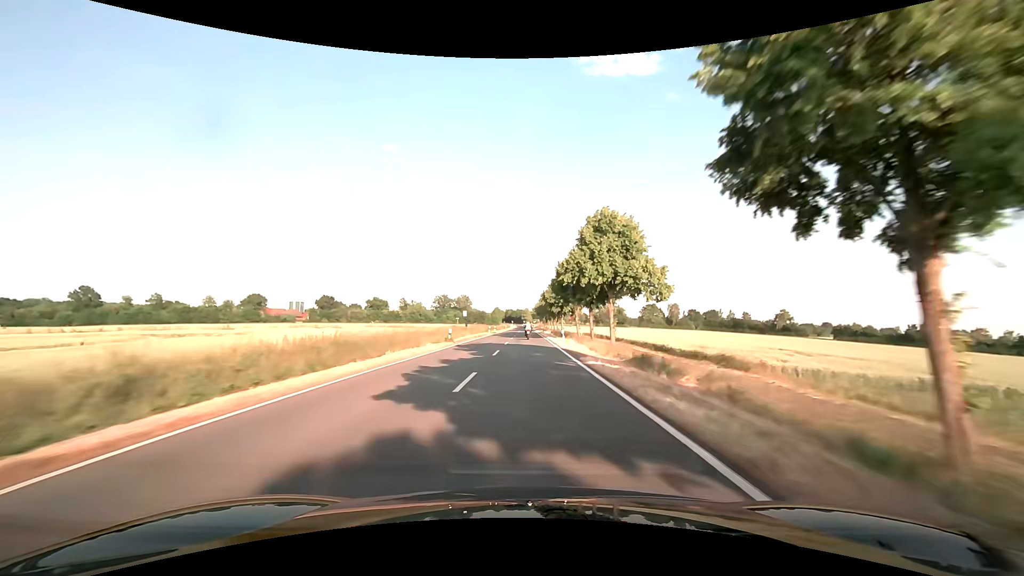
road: secondary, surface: asphalt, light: Day
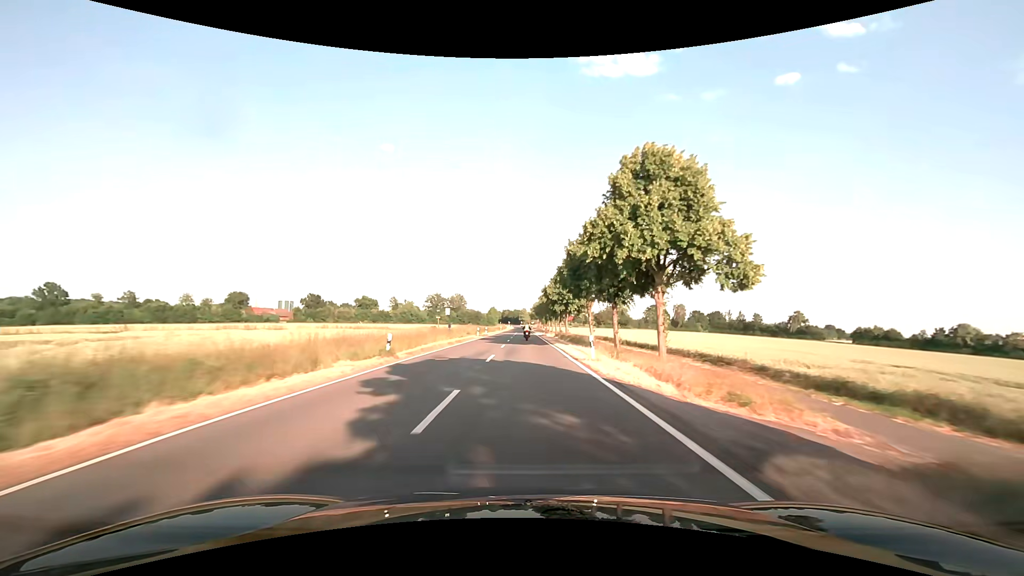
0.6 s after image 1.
(0.0, +15.6) m; 0°
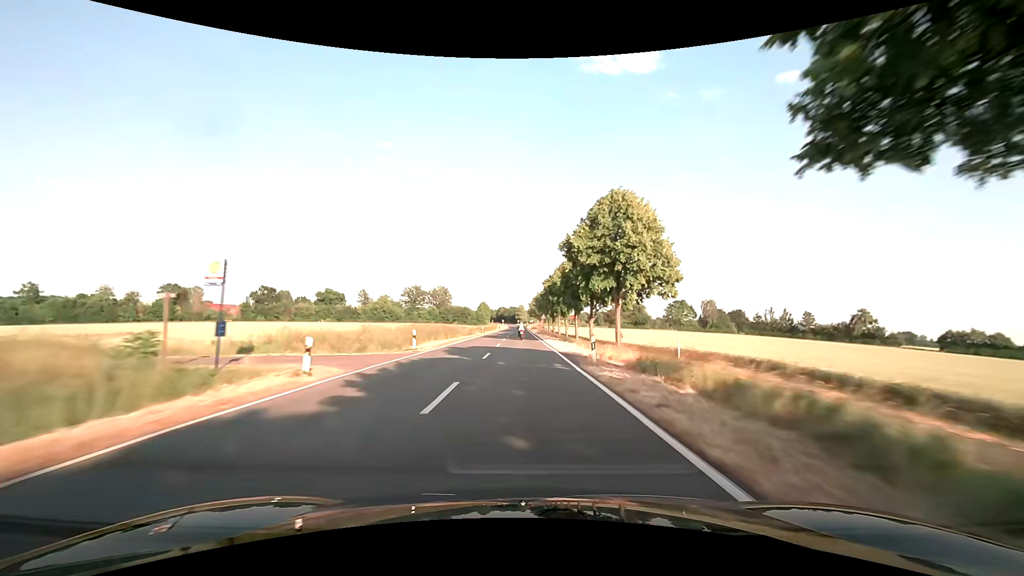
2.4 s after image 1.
(+0.1, +47.0) m; 0°
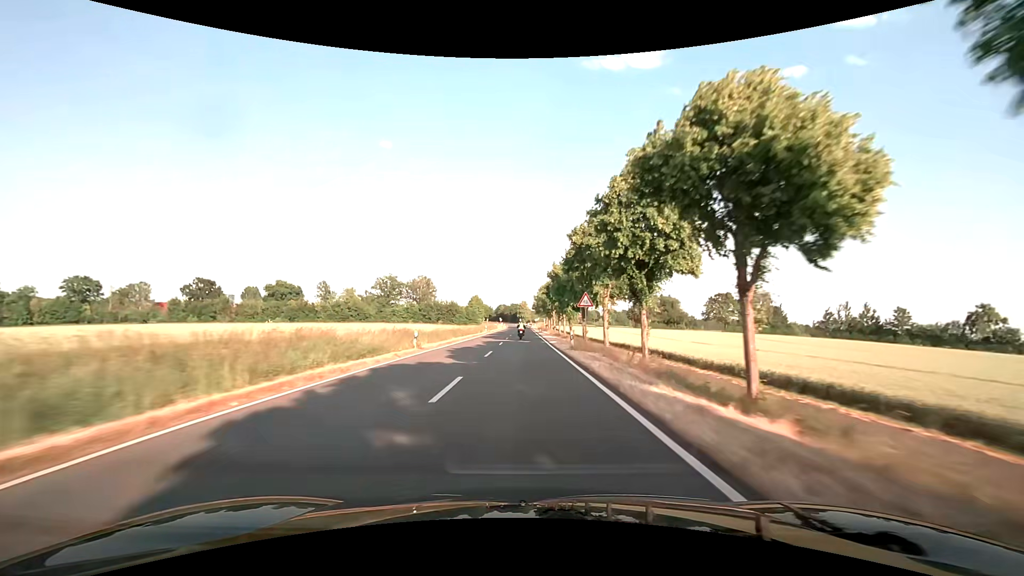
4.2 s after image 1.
(-0.1, +47.2) m; -1°
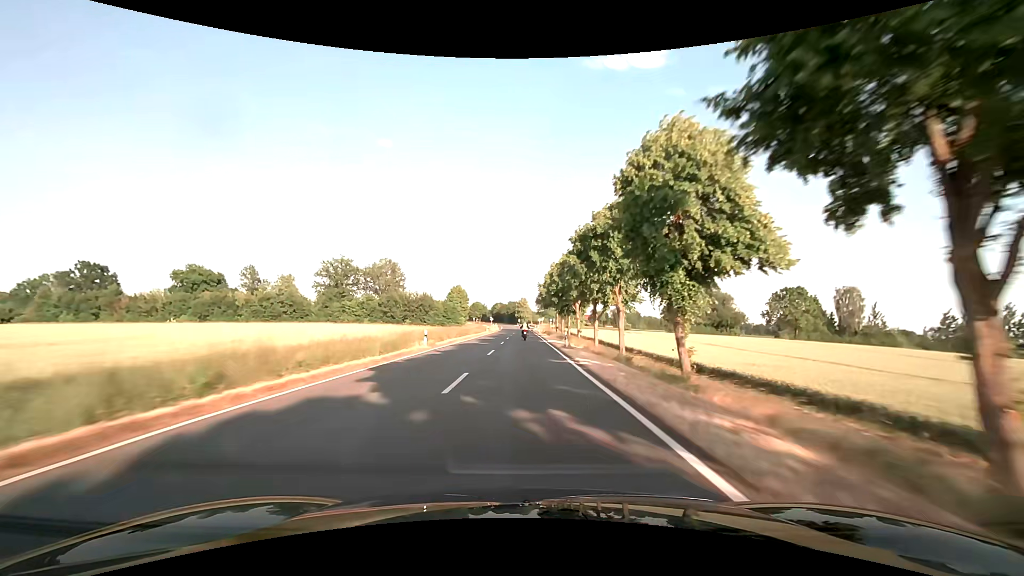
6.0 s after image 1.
(+0.1, +47.1) m; 0°
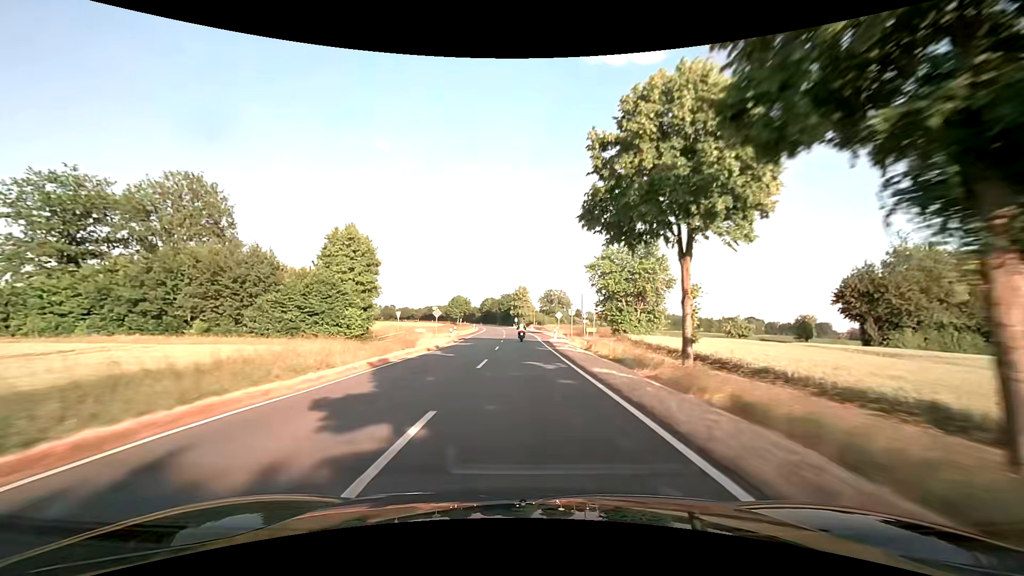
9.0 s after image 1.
(-0.1, +78.2) m; 0°
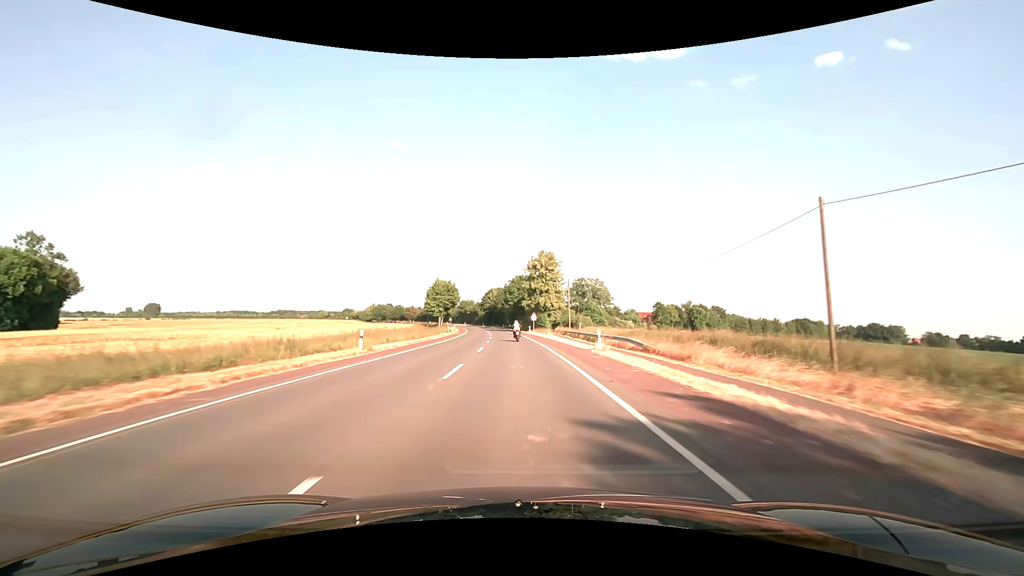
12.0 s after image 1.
(-1.0, +77.7) m; -2°
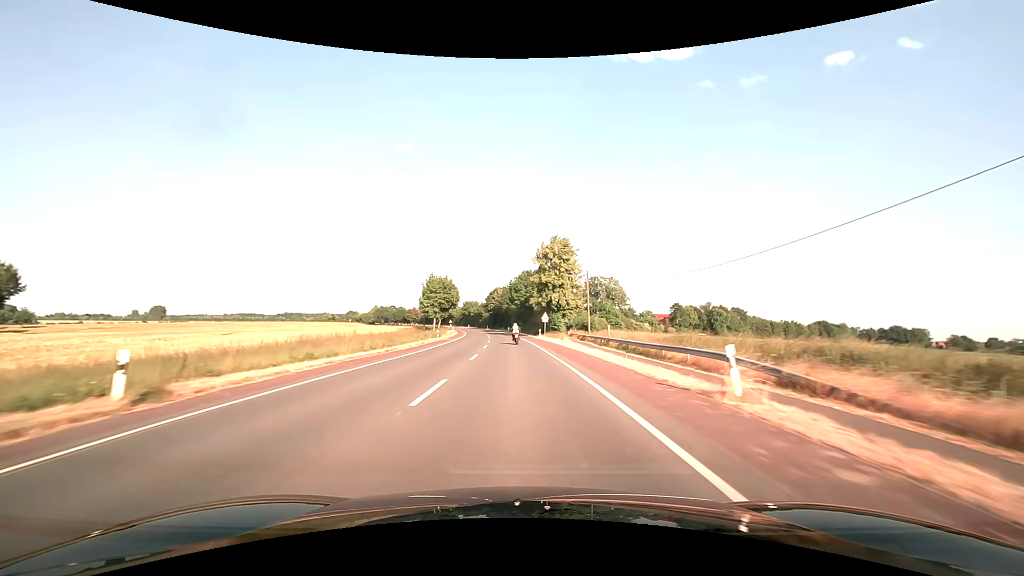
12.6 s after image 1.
(-0.1, +15.3) m; -1°
(0, +10) (0, +20) (0, +30) (-1, +40) (-1, +50) (-2, +60) (-3, +70) (-4, +80) (-5, +90) (-6, +100) m
